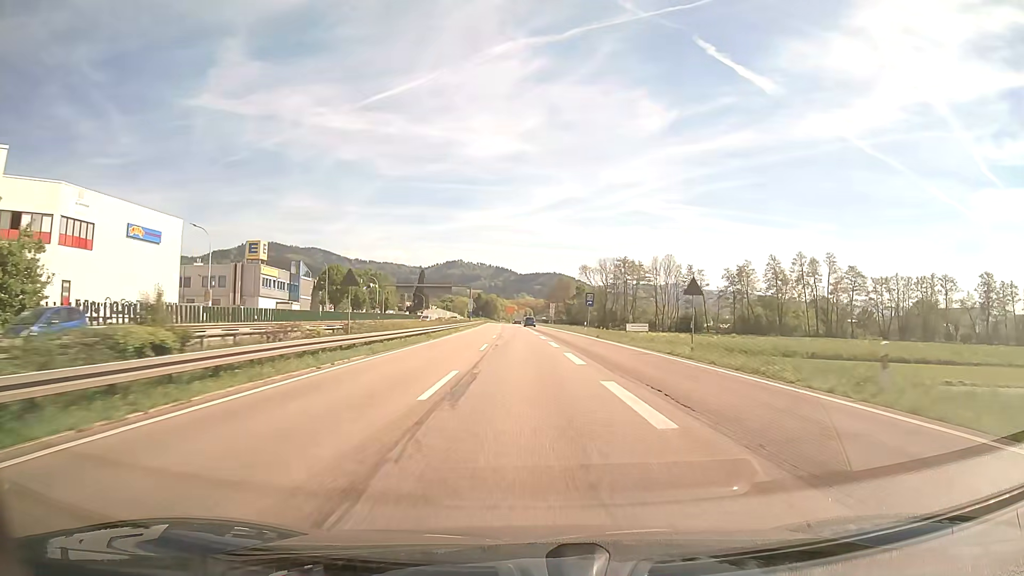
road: trunk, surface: asphalt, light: Day
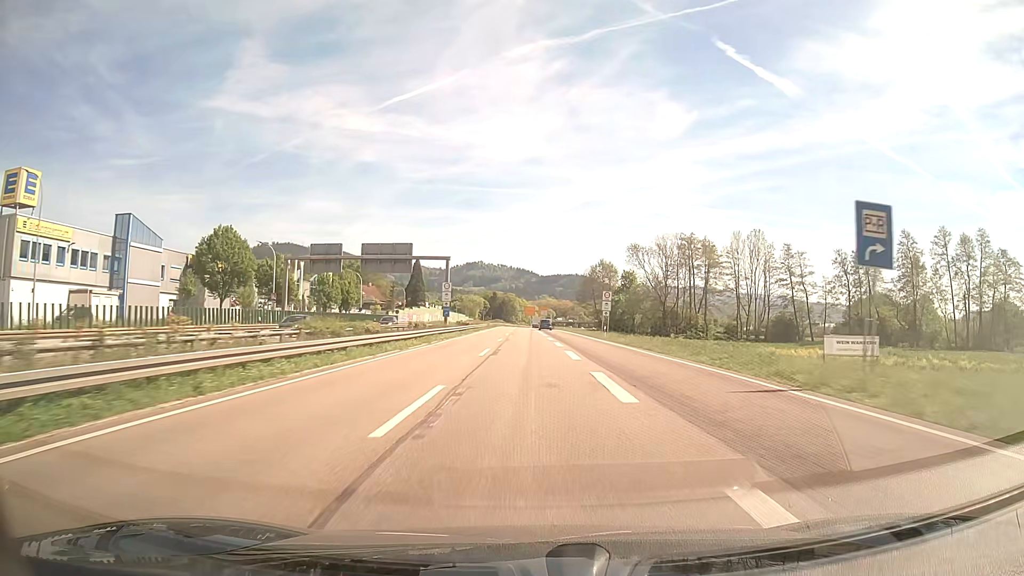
(-1.0, +57.2) m; -2°
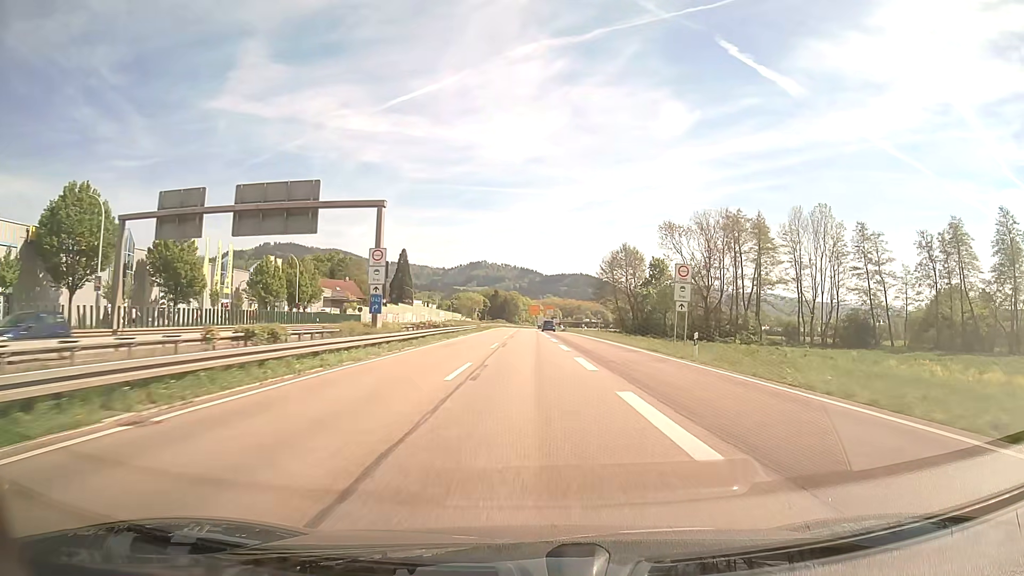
(-0.1, +29.0) m; -1°
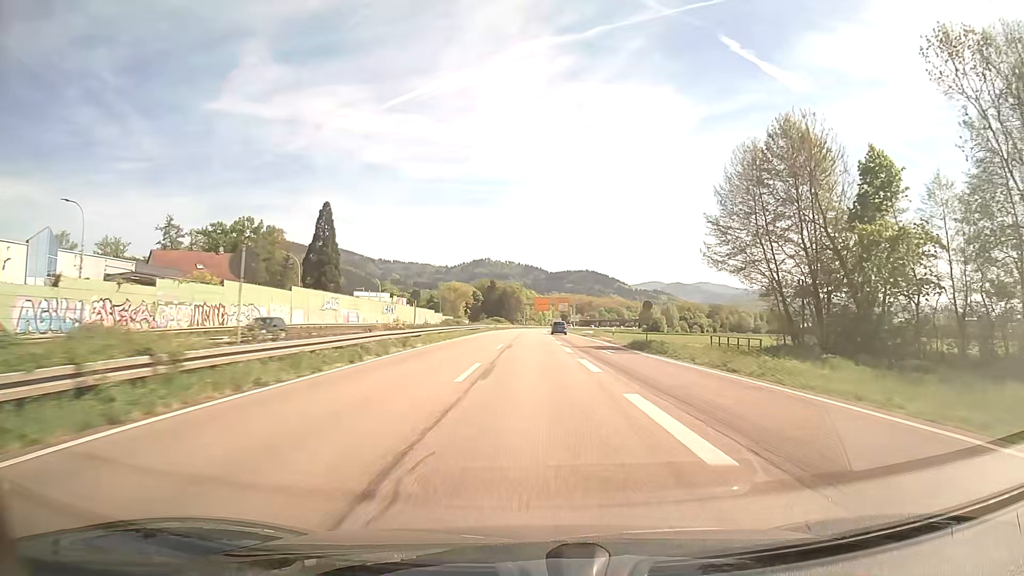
(-0.3, +72.3) m; 0°
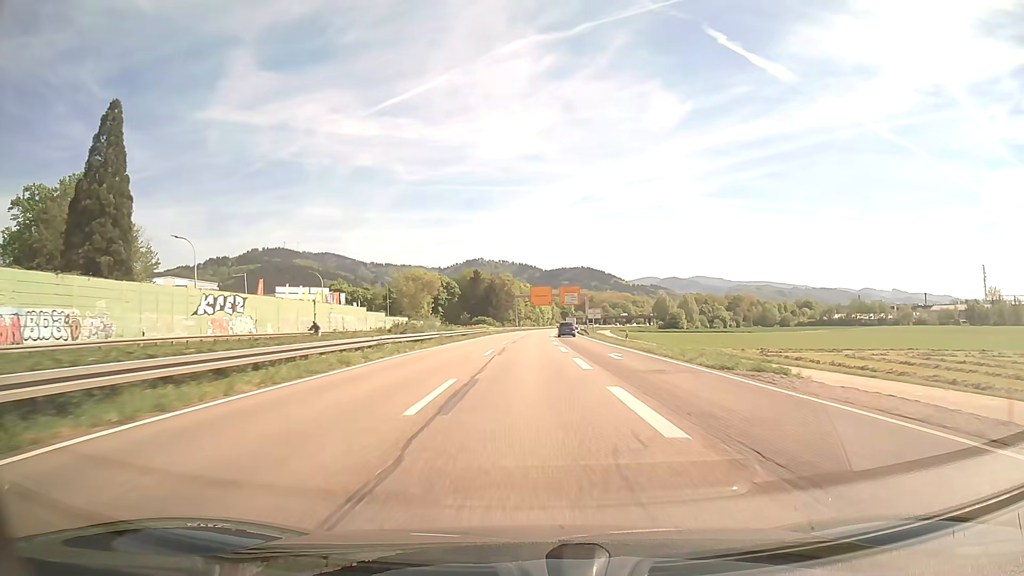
(+0.2, +58.6) m; 0°
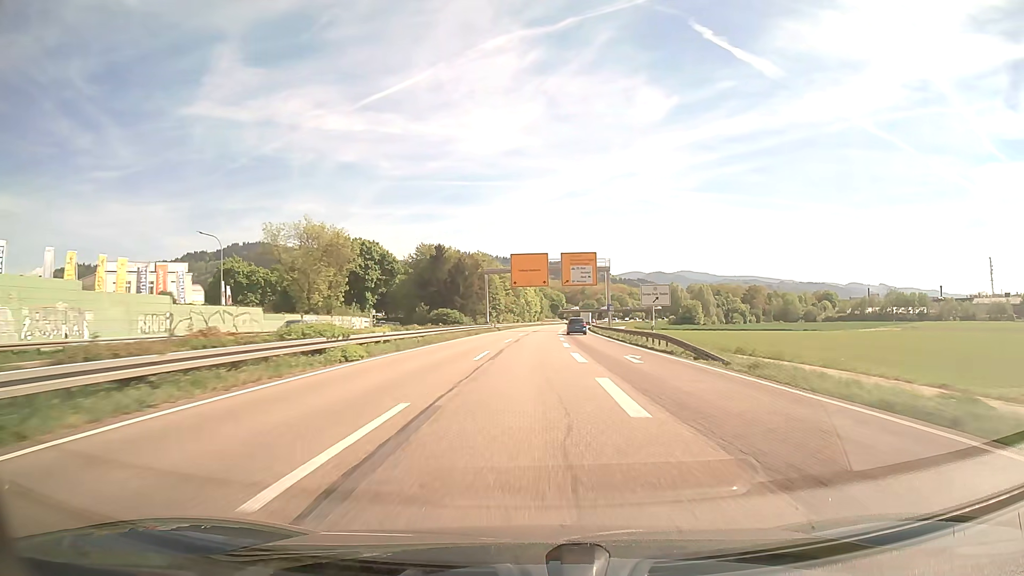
(+0.4, +59.1) m; +1°
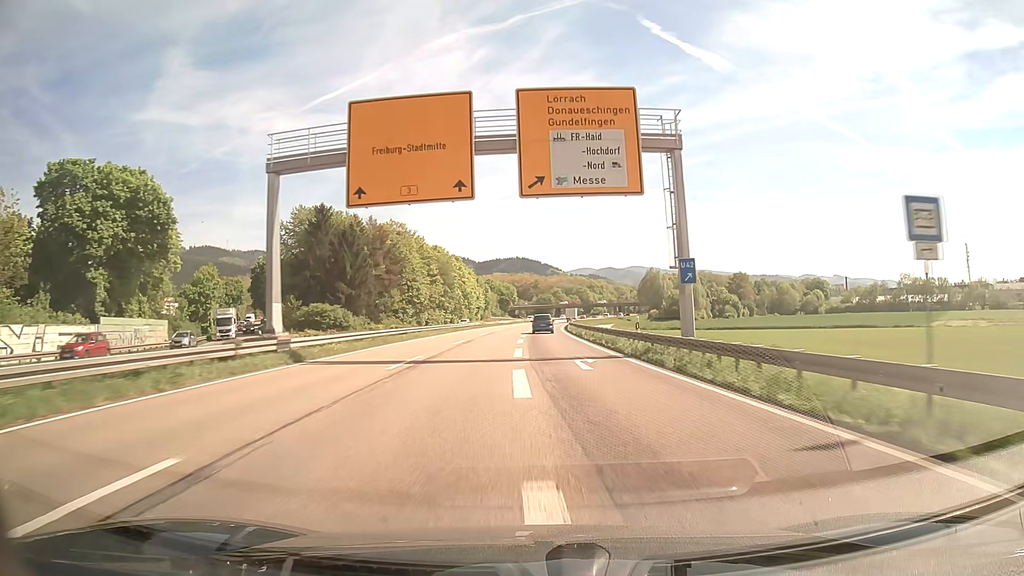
(+2.3, +58.1) m; +4°
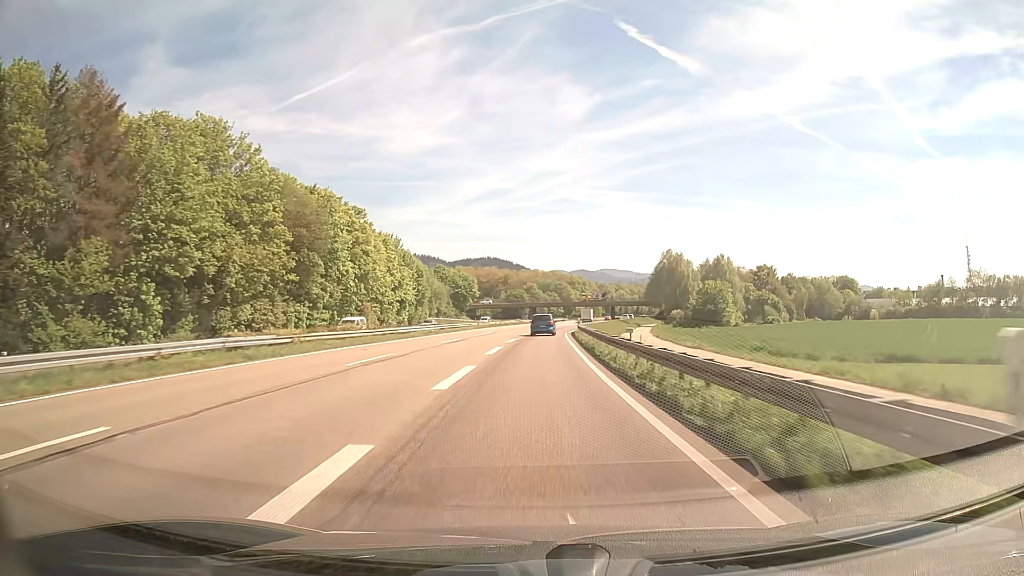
(+1.3, +70.2) m; +2°
(0, +10) (0, +20) (0, +30) (+1, +40) (+1, +50) (+2, +60) (+3, +70) (+4, +80) (+5, +90) (+7, +100) m
